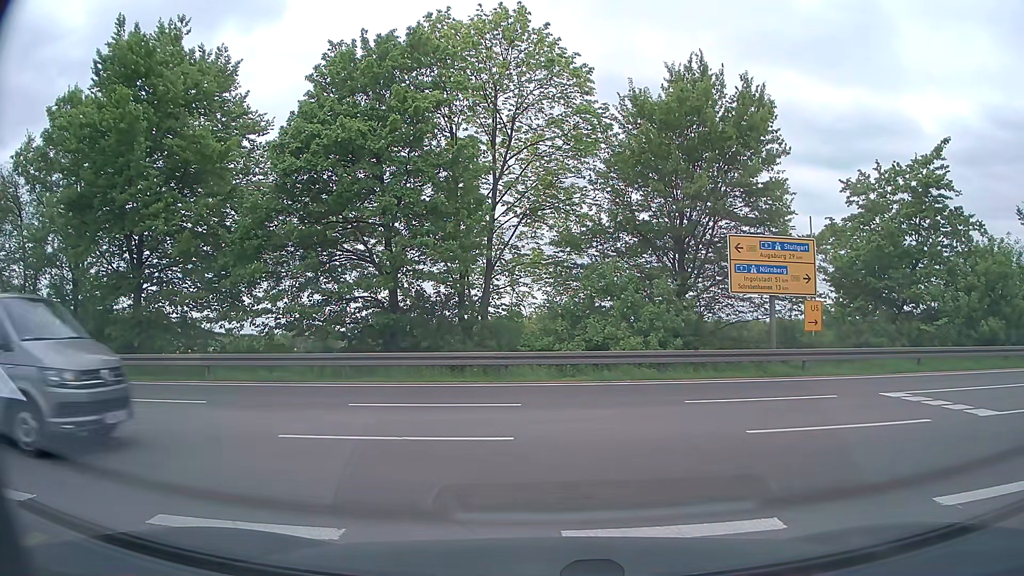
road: secondary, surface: asphalt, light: Day
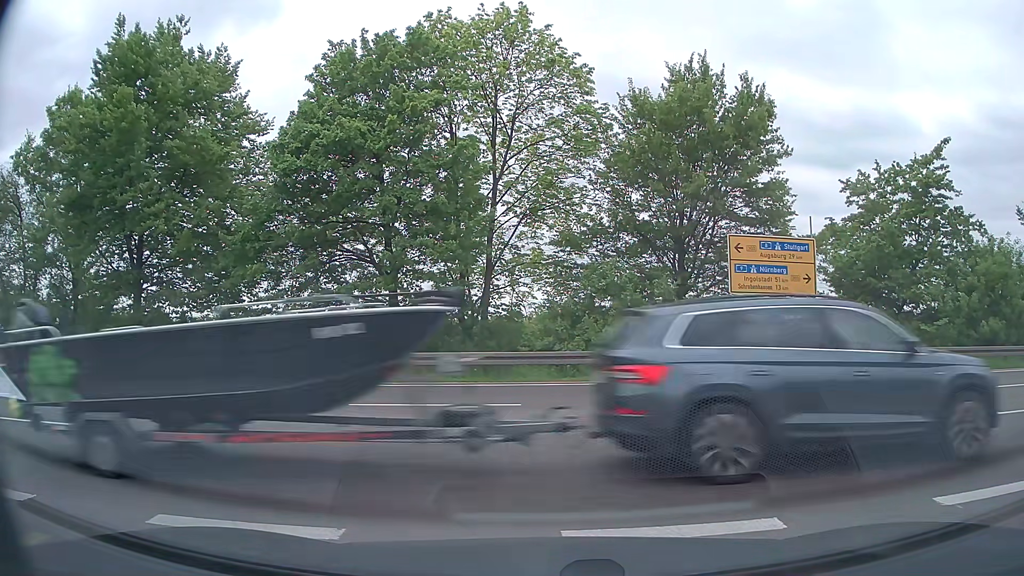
(0.0, 0.0) m; 0°
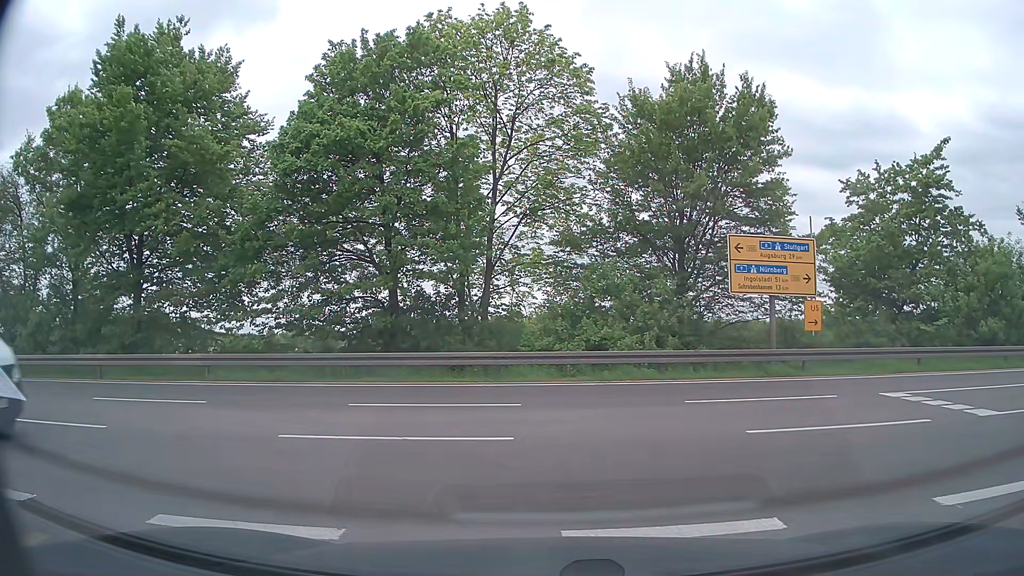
(0.0, 0.0) m; 0°
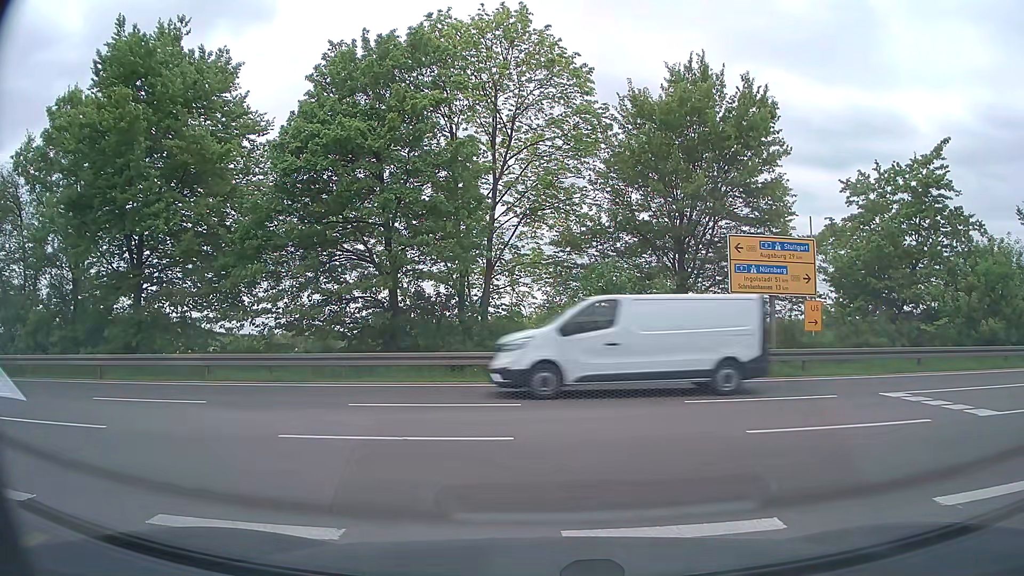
(0.0, 0.0) m; 0°
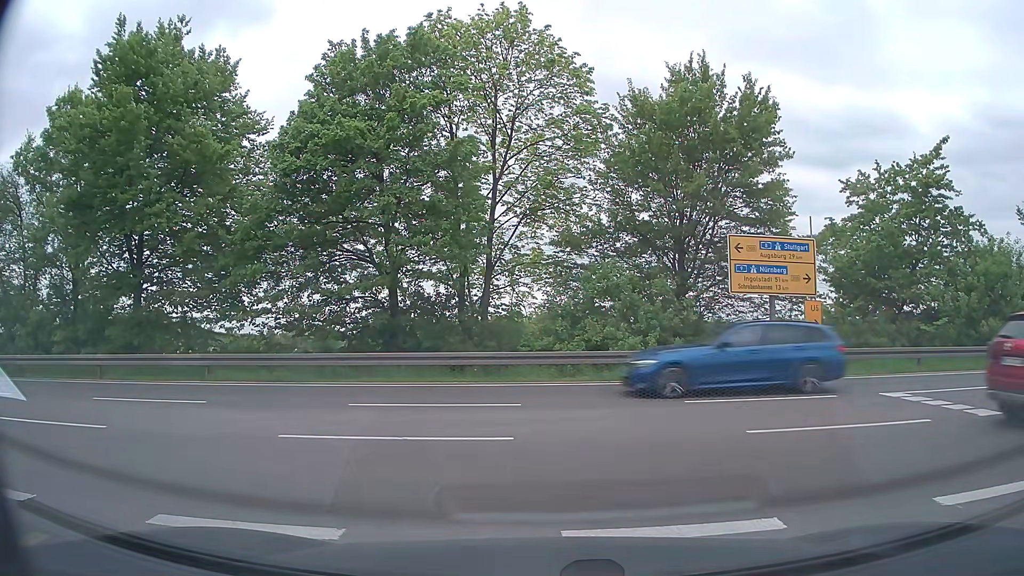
(0.0, 0.0) m; 0°
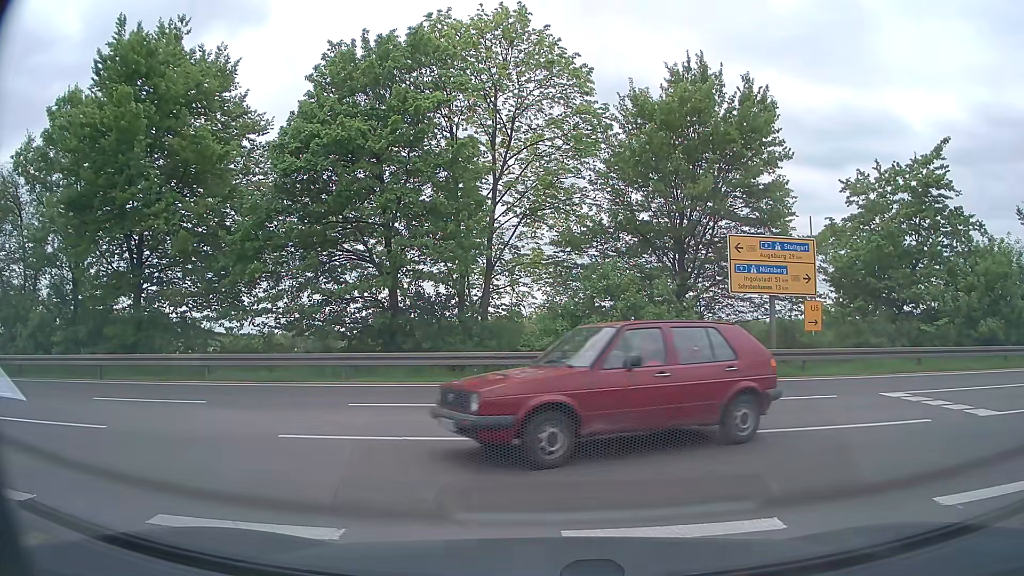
(0.0, 0.0) m; 0°
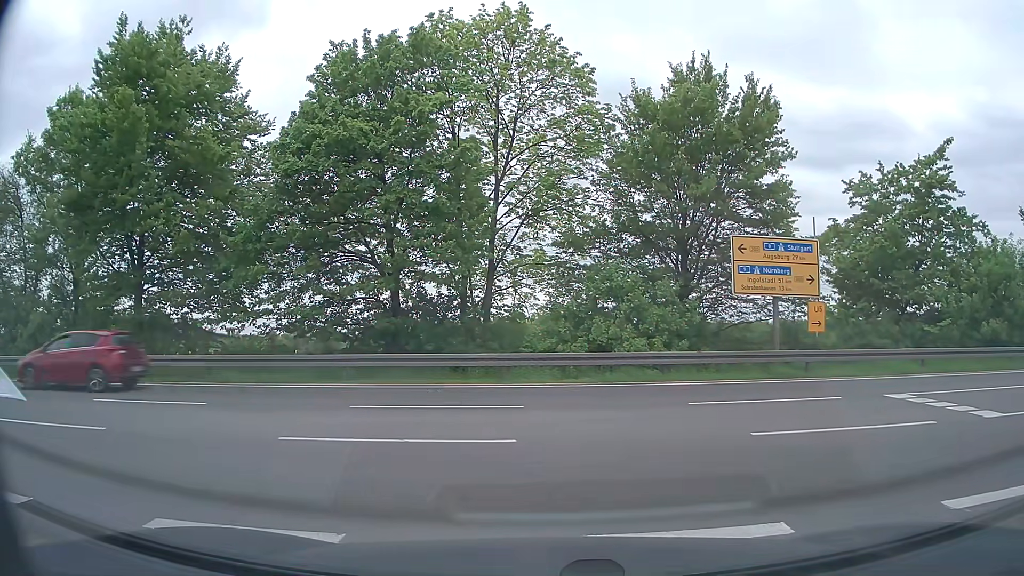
(0.0, +0.1) m; 0°
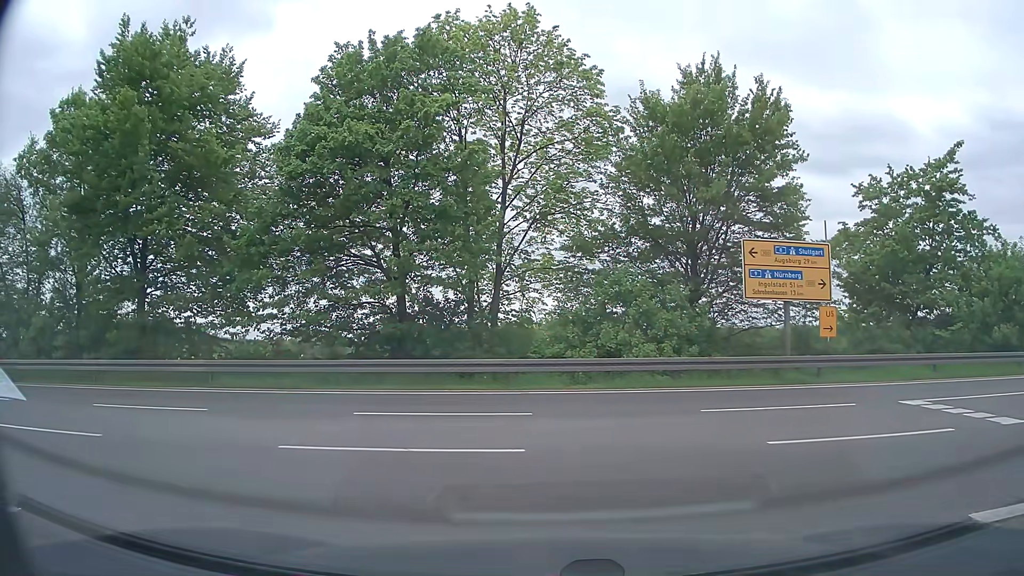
(0.0, +0.4) m; 0°
